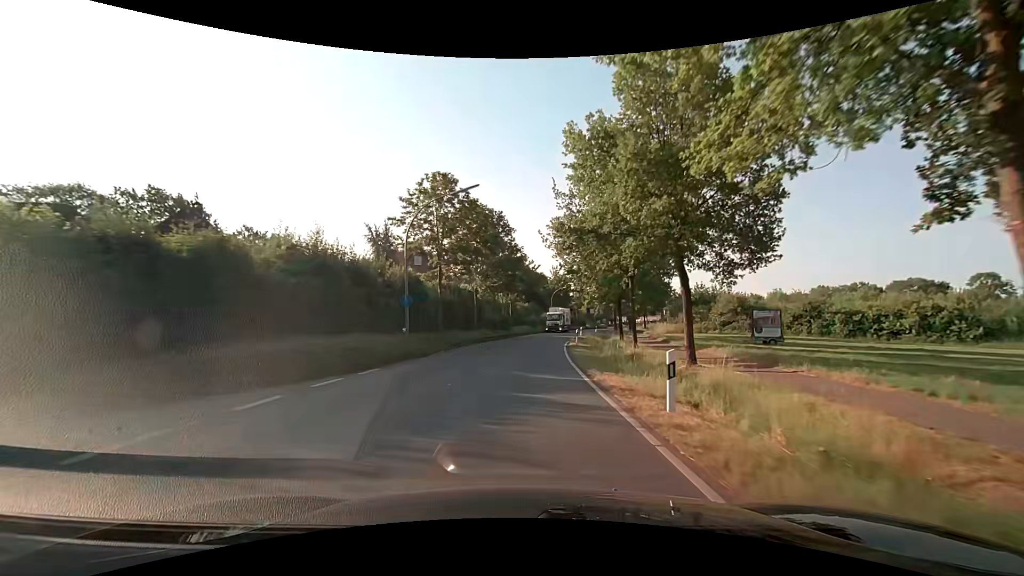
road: secondary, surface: asphalt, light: Day
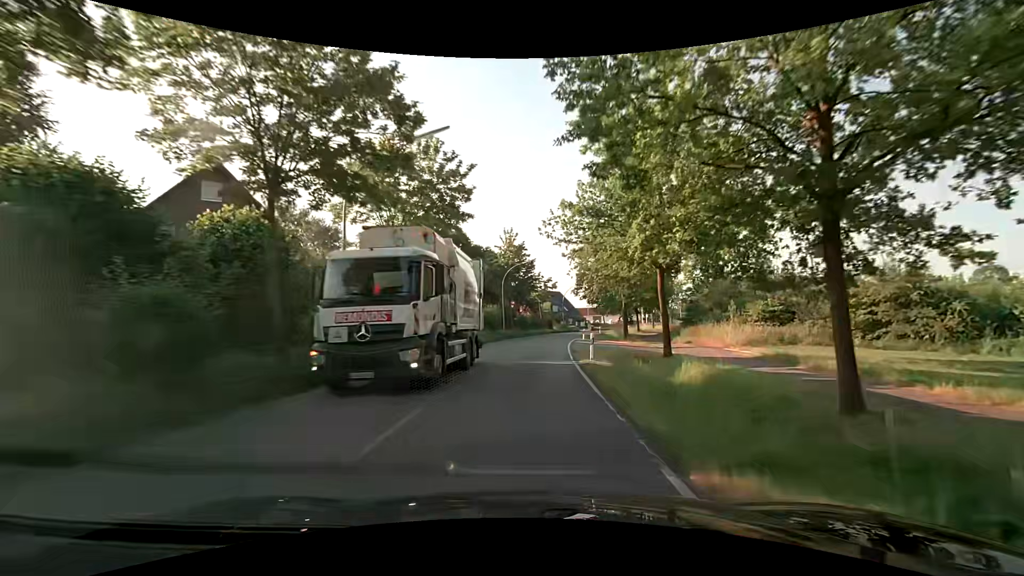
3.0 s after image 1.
(+1.9, +38.2) m; +5°
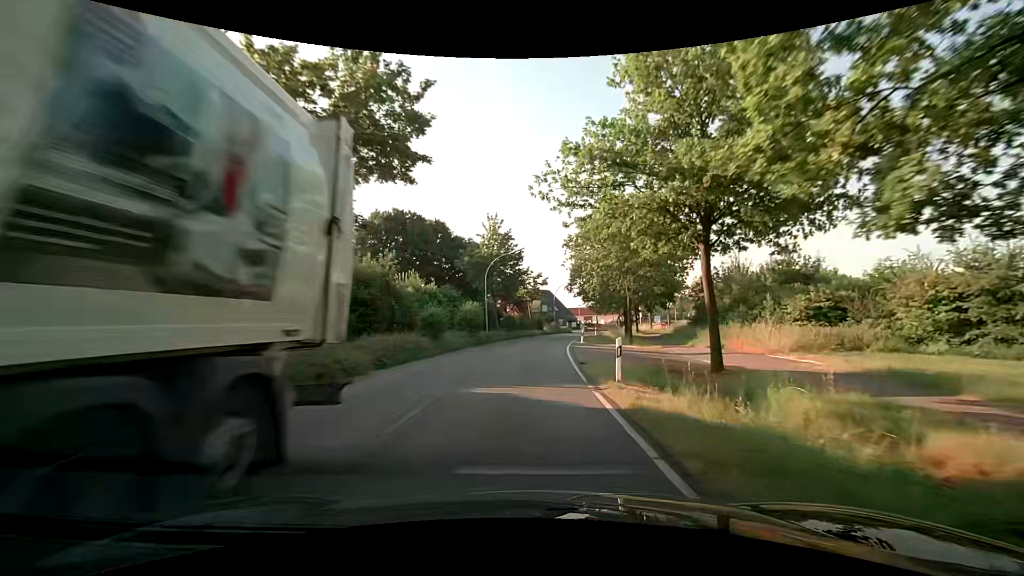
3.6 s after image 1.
(+0.2, +7.7) m; +2°
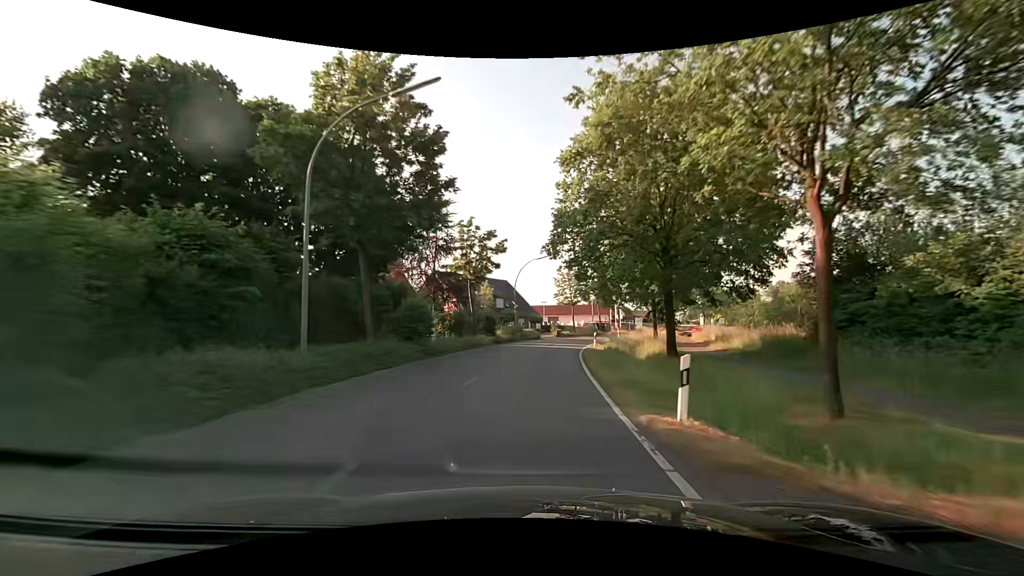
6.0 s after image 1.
(+1.0, +30.5) m; +4°
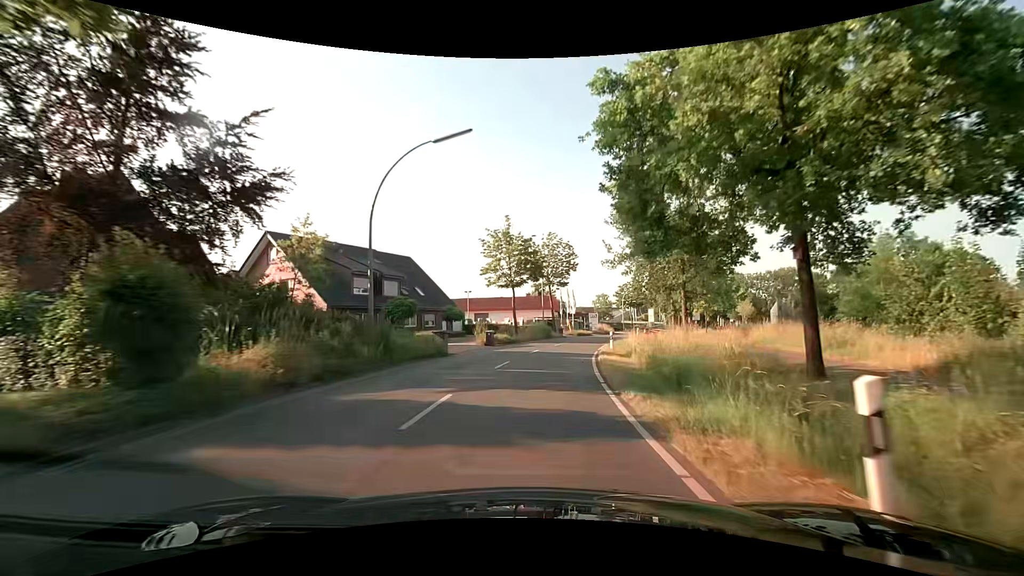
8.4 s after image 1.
(+2.0, +30.4) m; +8°
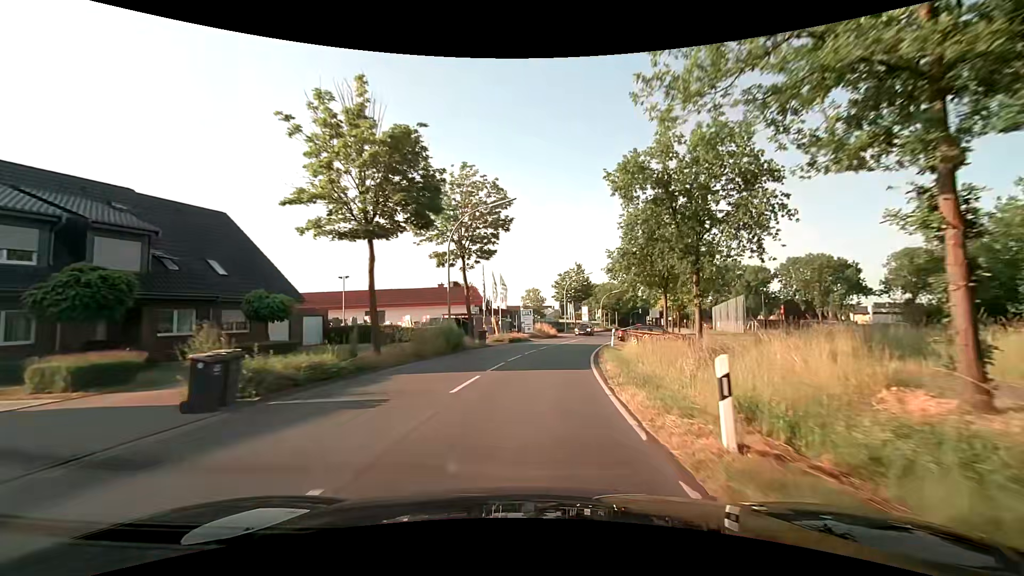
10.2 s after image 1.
(+1.4, +22.8) m; +8°
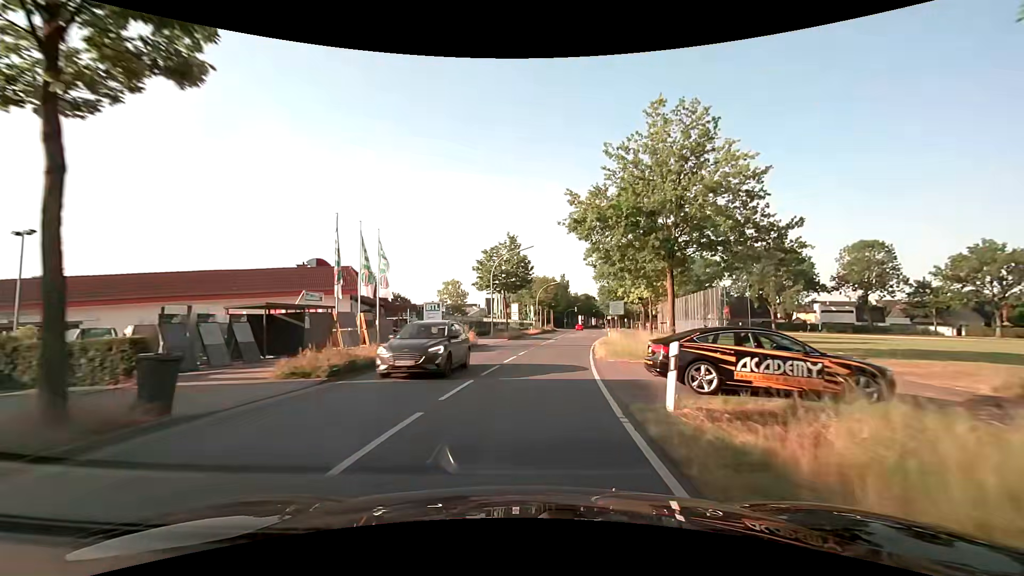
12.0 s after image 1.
(+1.7, +22.7) m; +8°
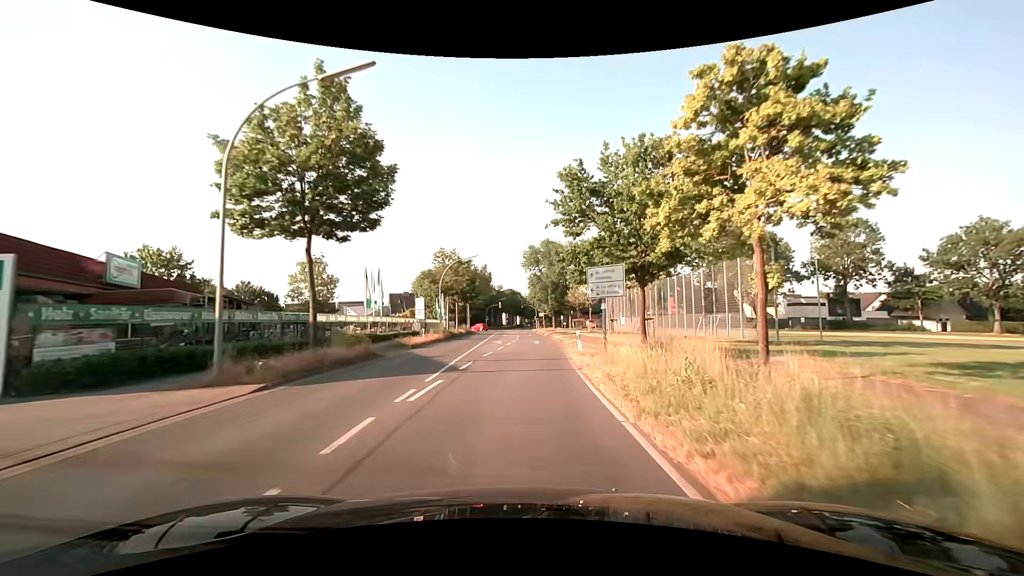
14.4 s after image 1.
(+2.6, +30.3) m; +9°
(0, +10) (+1, +20) (+1, +30) (+1, +40) (+1, +50) (+1, +60) (+1, +70) (+1, +80) (+1, +90) (+1, +100) m
